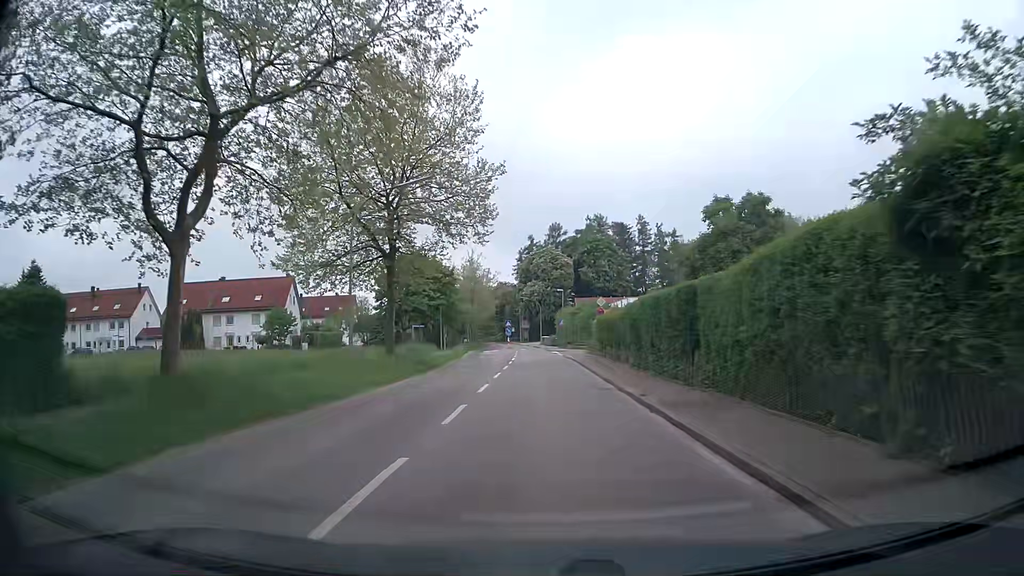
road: secondary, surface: asphalt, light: Day
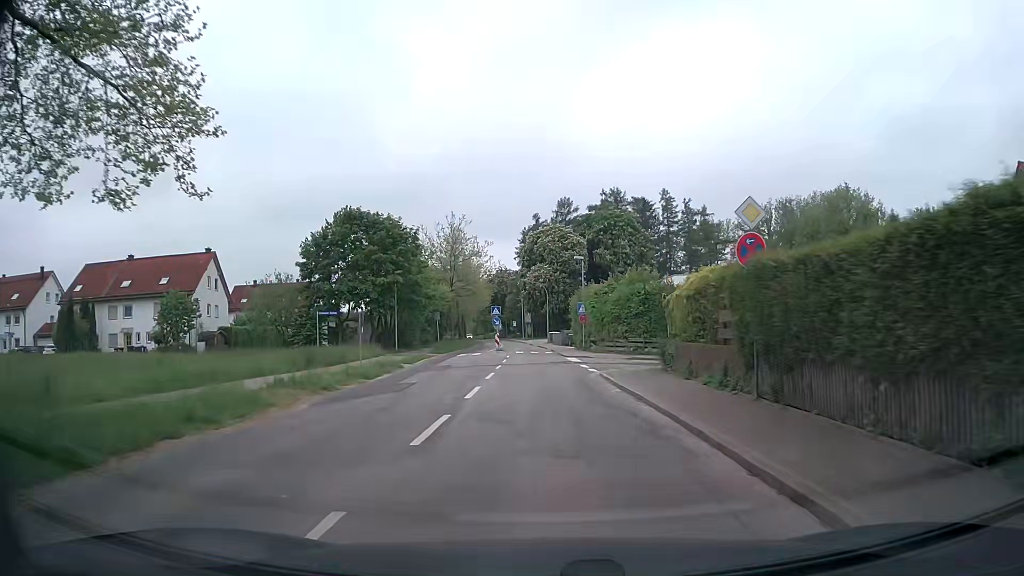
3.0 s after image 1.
(-0.1, +26.7) m; 0°
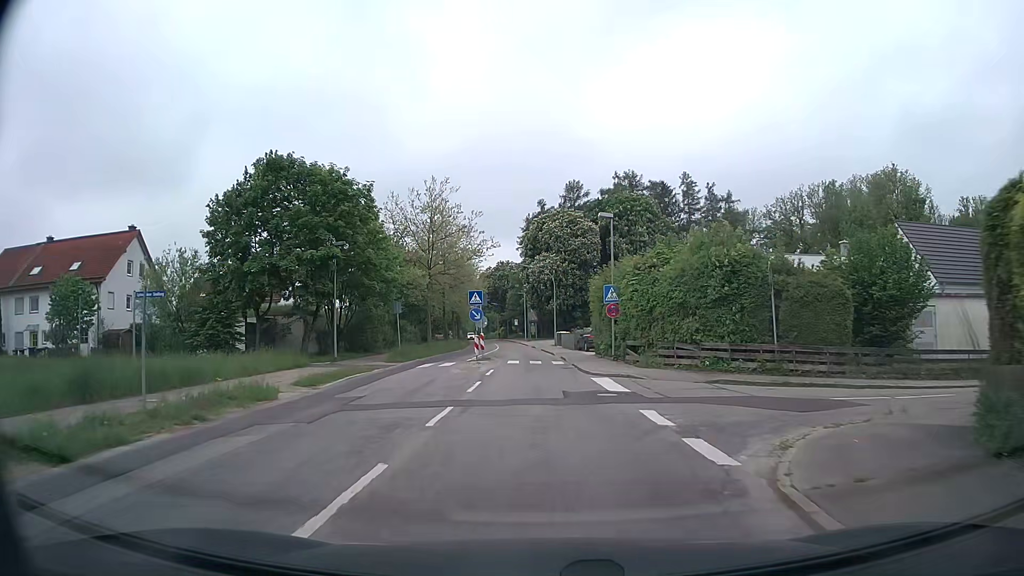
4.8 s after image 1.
(-0.1, +16.2) m; -1°
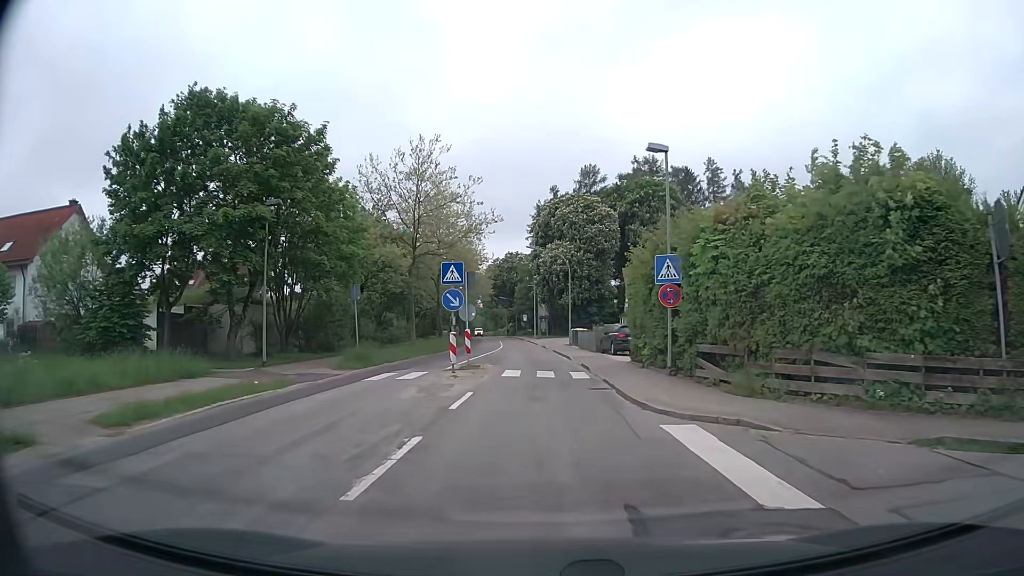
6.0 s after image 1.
(-0.1, +10.5) m; -1°
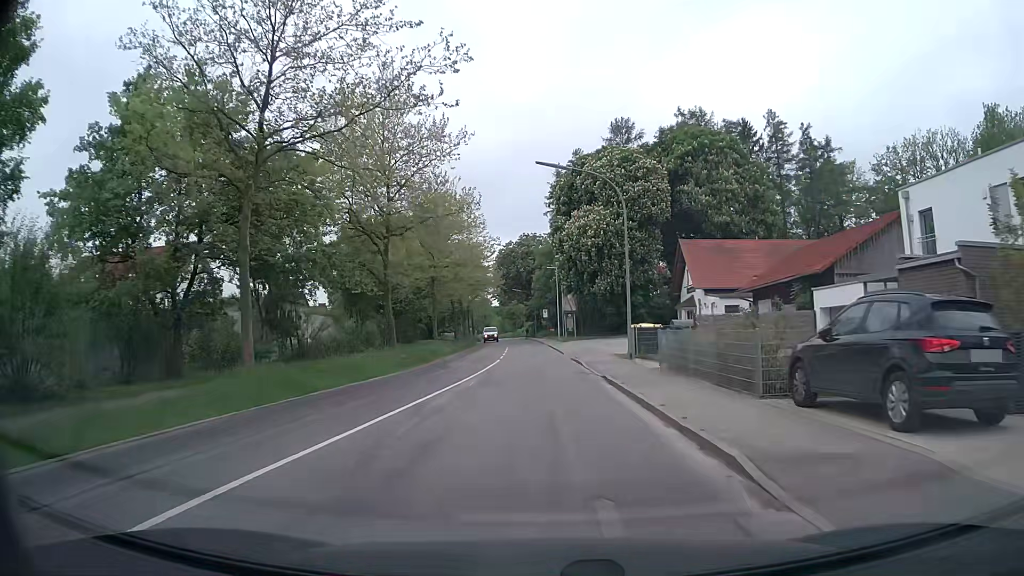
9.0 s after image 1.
(-0.3, +25.5) m; -2°
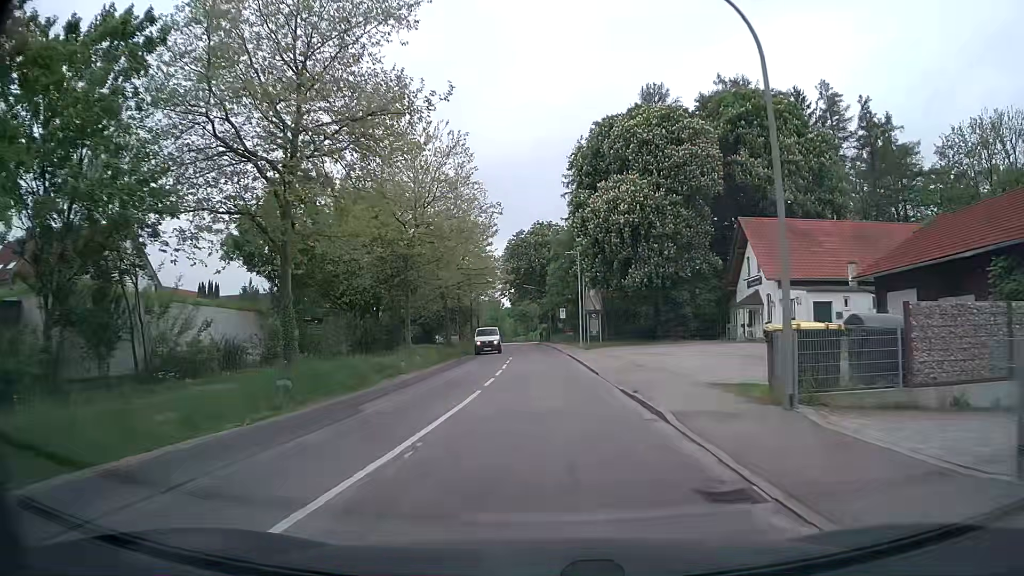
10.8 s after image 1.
(-0.3, +15.2) m; -2°
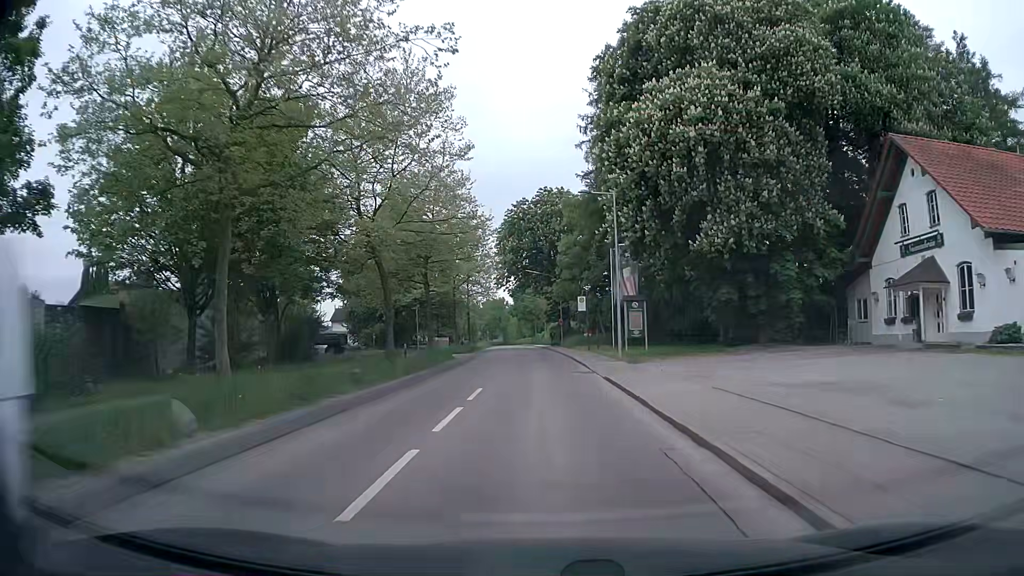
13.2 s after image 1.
(-0.1, +22.3) m; 0°
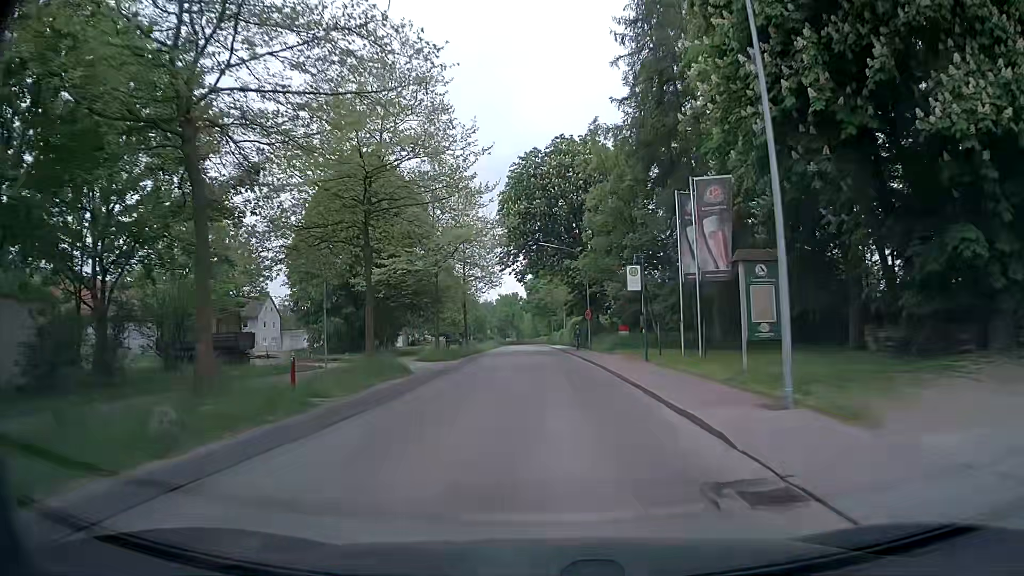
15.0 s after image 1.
(-0.3, +18.6) m; -2°
(0, +10) (0, +20) (0, +30) (0, +40) (0, +50) (-1, +60) (-1, +70) (-1, +80) (-1, +90) (-1, +100) m
